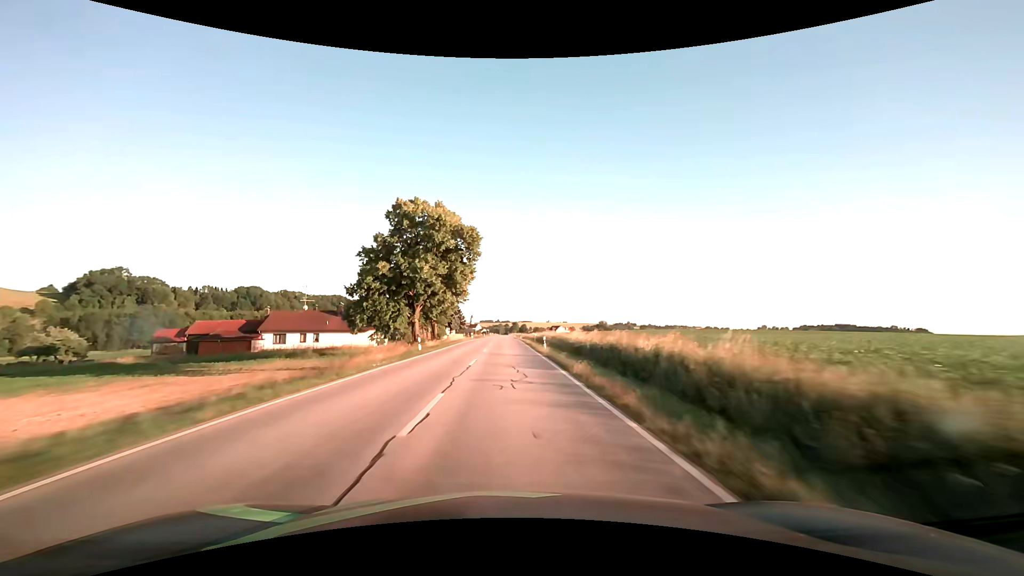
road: secondary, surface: asphalt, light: Day
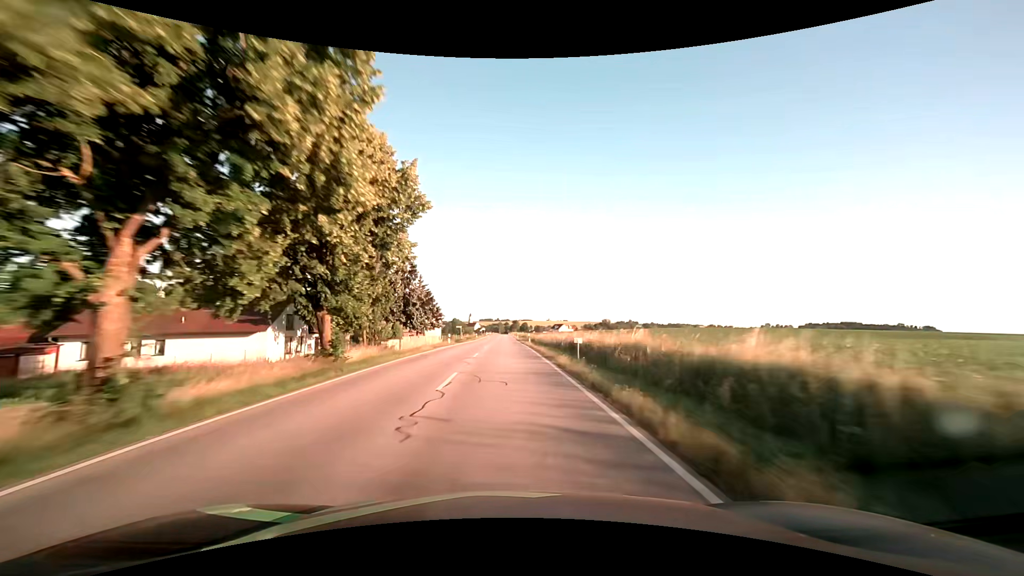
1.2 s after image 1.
(+0.1, +31.6) m; 0°
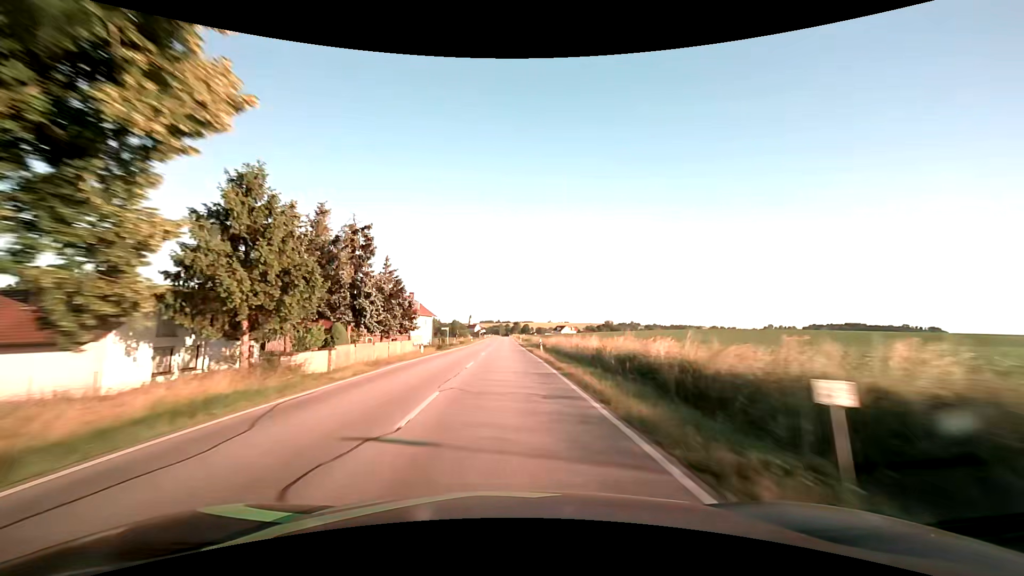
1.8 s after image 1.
(0.0, +15.8) m; 0°
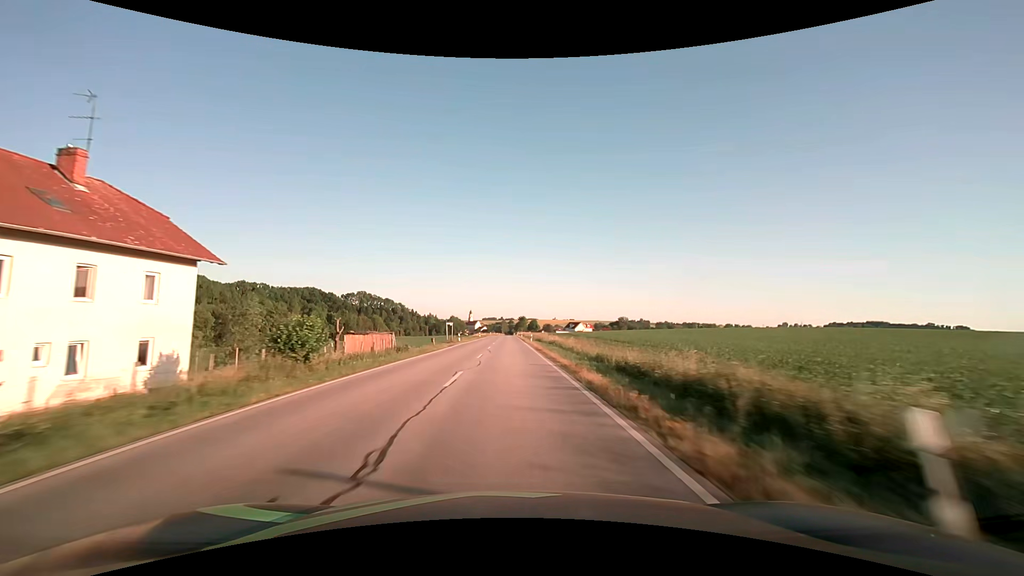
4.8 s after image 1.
(+0.3, +79.3) m; 0°
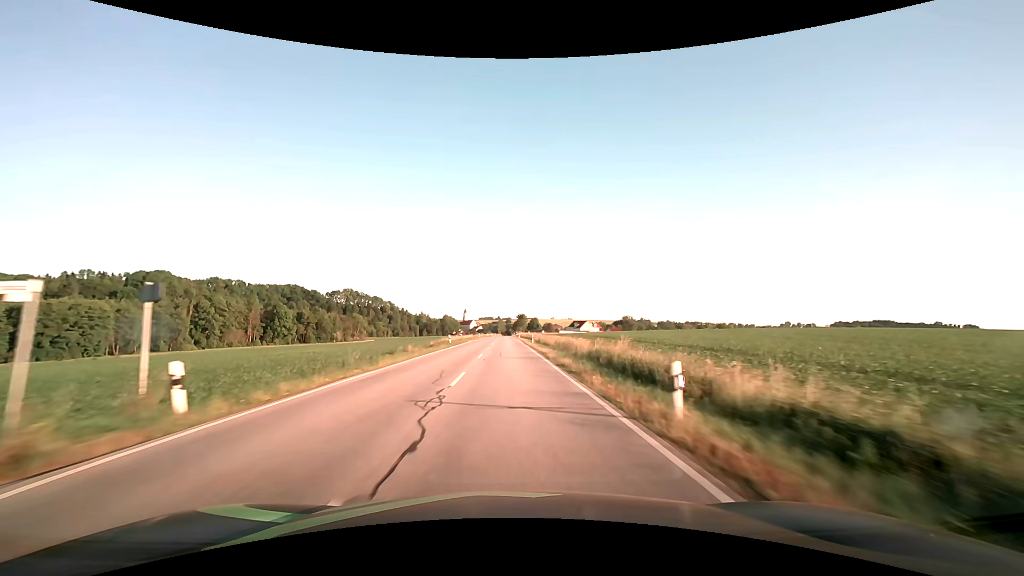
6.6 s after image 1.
(0.0, +47.5) m; 0°
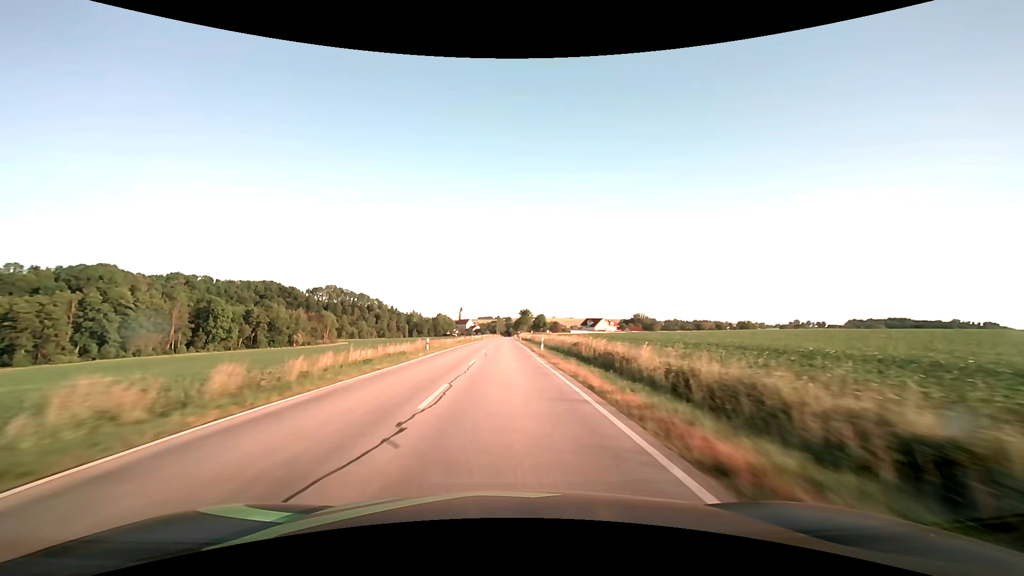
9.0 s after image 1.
(+0.1, +63.3) m; 0°
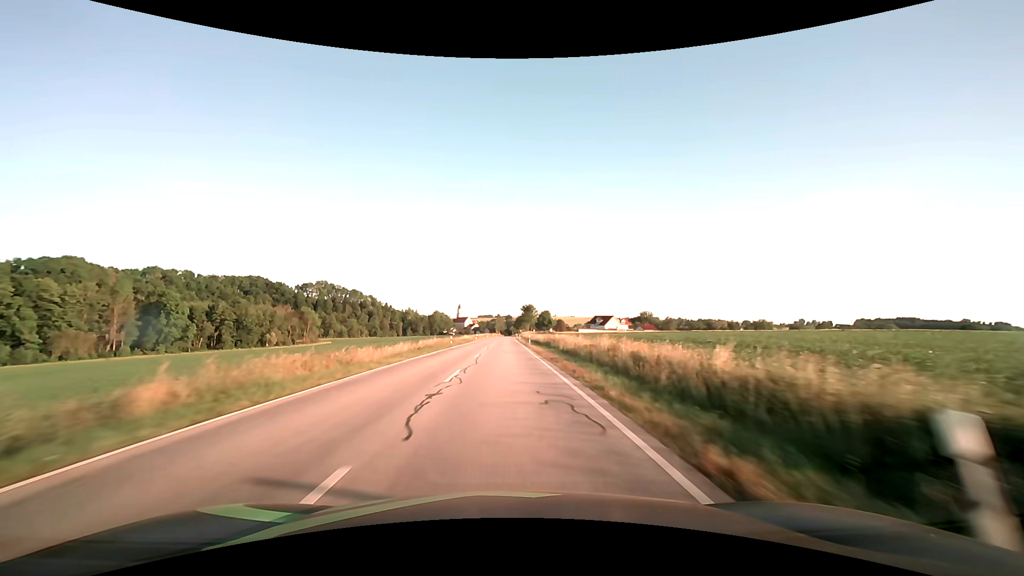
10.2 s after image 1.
(0.0, +31.7) m; 0°
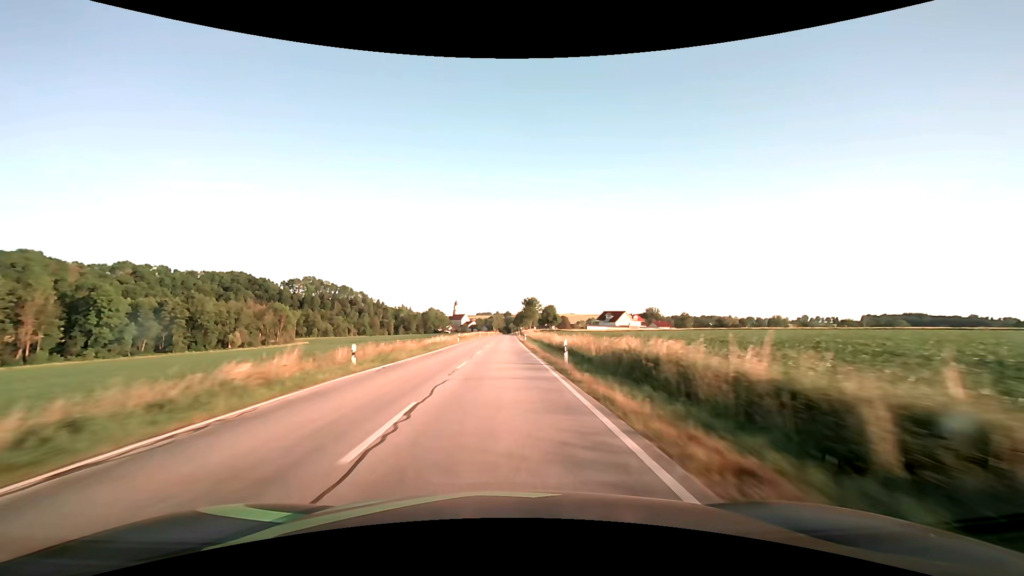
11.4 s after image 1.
(0.0, +31.7) m; 0°
(0, +10) (0, +20) (0, +30) (0, +40) (0, +50) (0, +60) (0, +70) (0, +80) (0, +90) (0, +100) m
